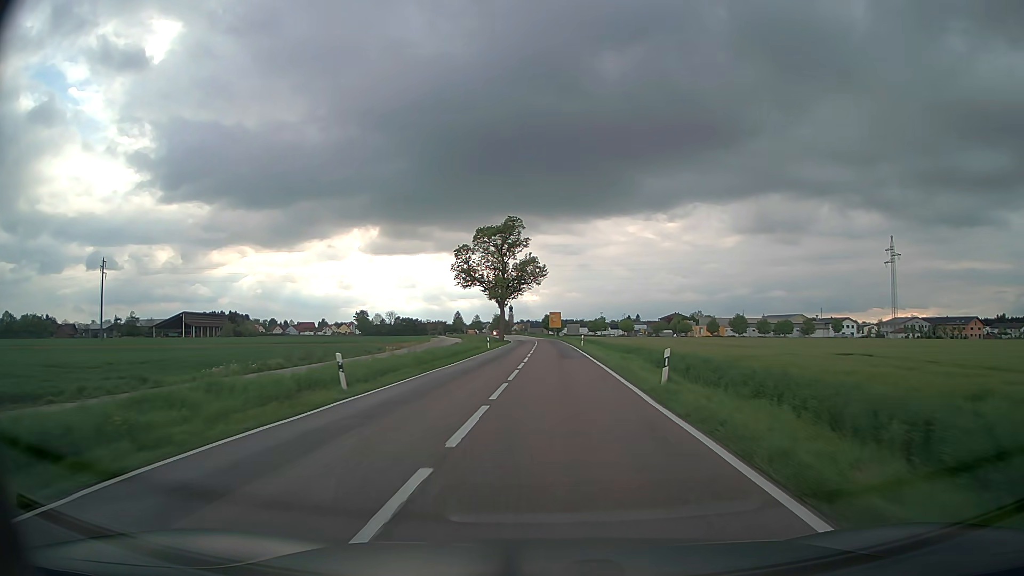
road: secondary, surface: asphalt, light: Day
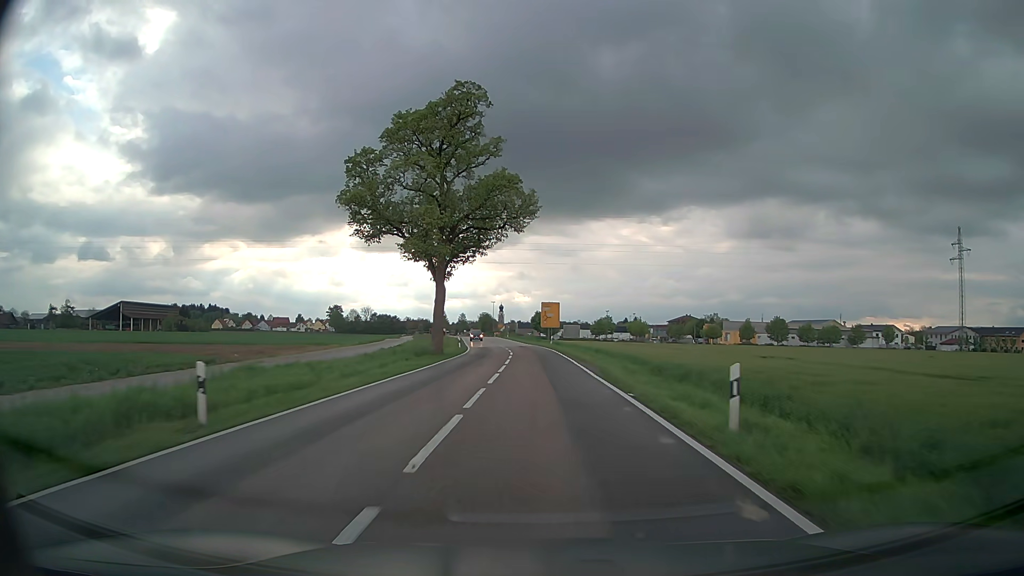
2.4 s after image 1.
(+0.6, +44.4) m; +1°
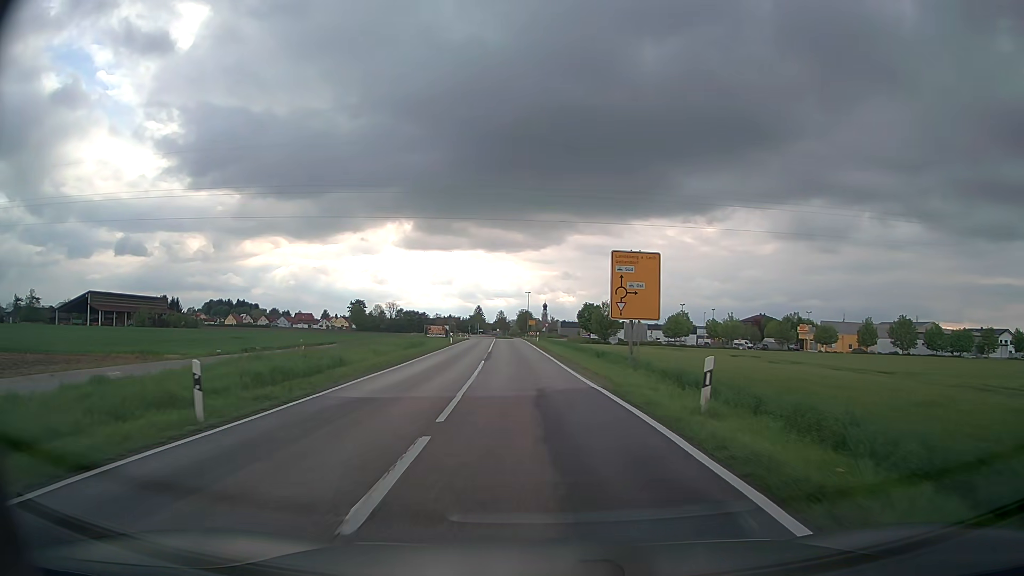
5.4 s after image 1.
(-0.9, +46.4) m; -4°
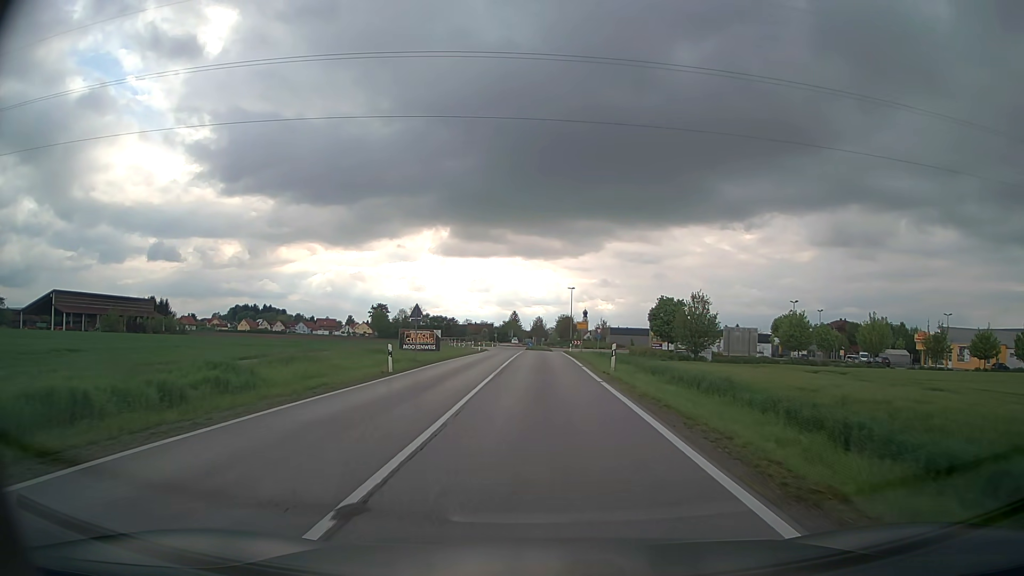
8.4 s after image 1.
(-1.5, +38.3) m; -3°
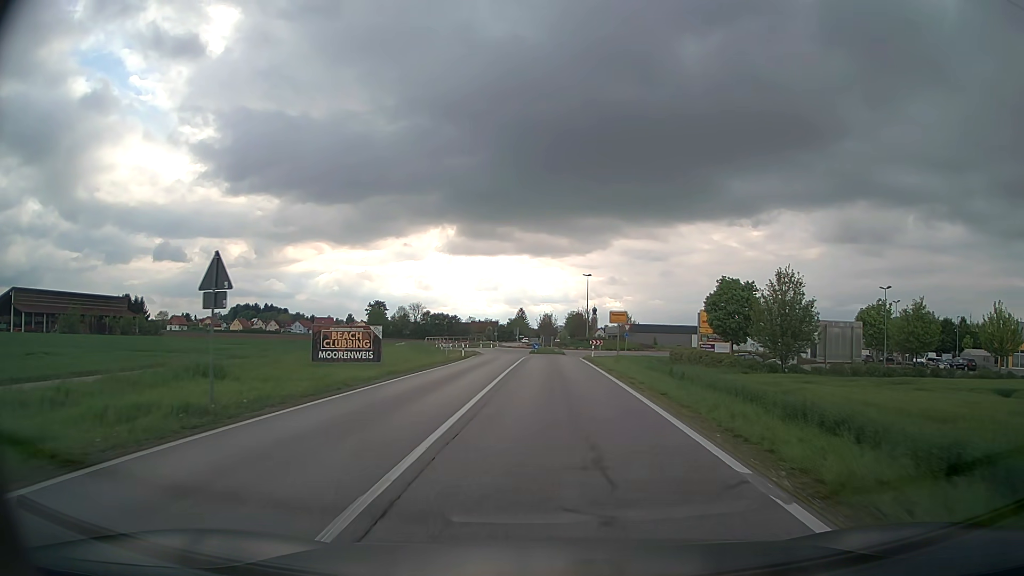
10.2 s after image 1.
(-0.1, +22.5) m; -1°
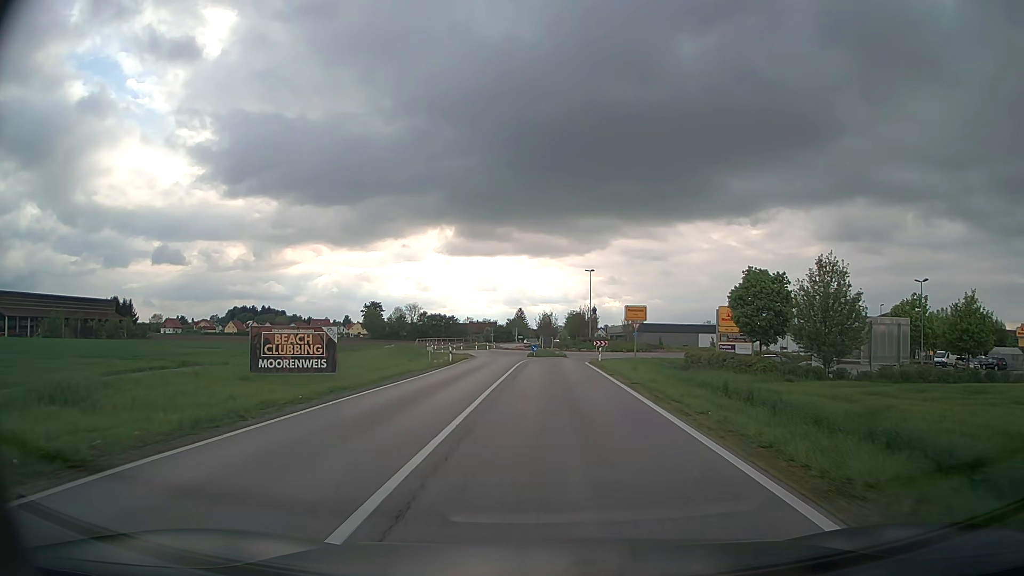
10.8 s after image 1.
(0.0, +7.0) m; 0°
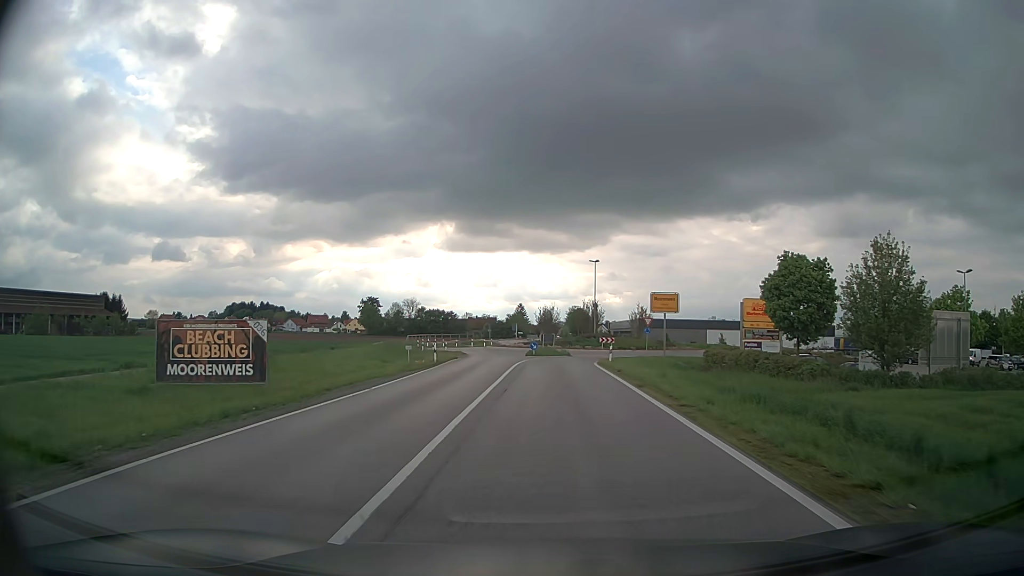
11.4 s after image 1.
(0.0, +6.8) m; 0°
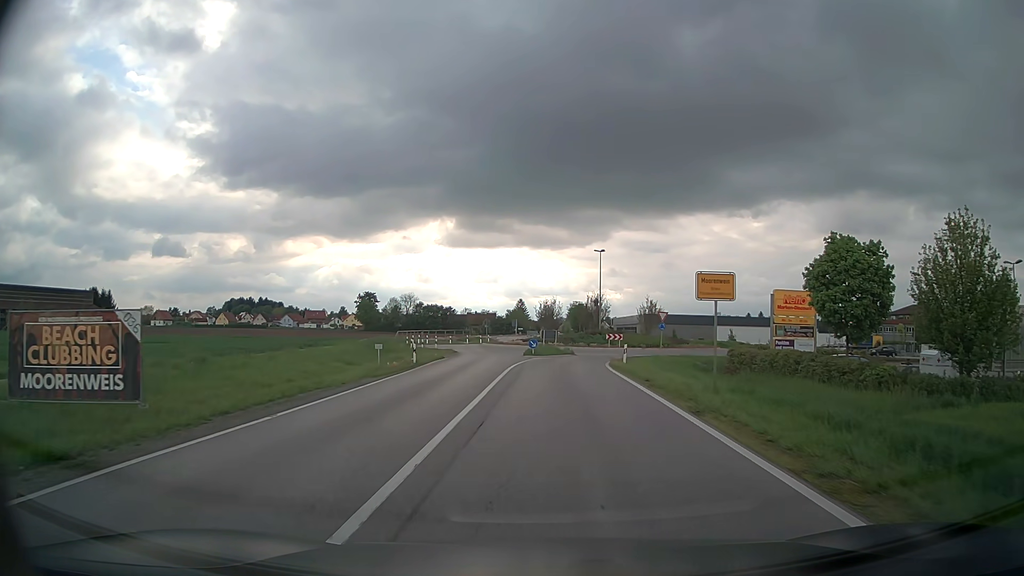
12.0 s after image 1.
(0.0, +6.5) m; 0°
(0, +10) (0, +20) (0, +30) (+1, +40) (+4, +49) (+10, +57) (+17, +65) (+21, +74) (+19, +83) (+12, +91) m
